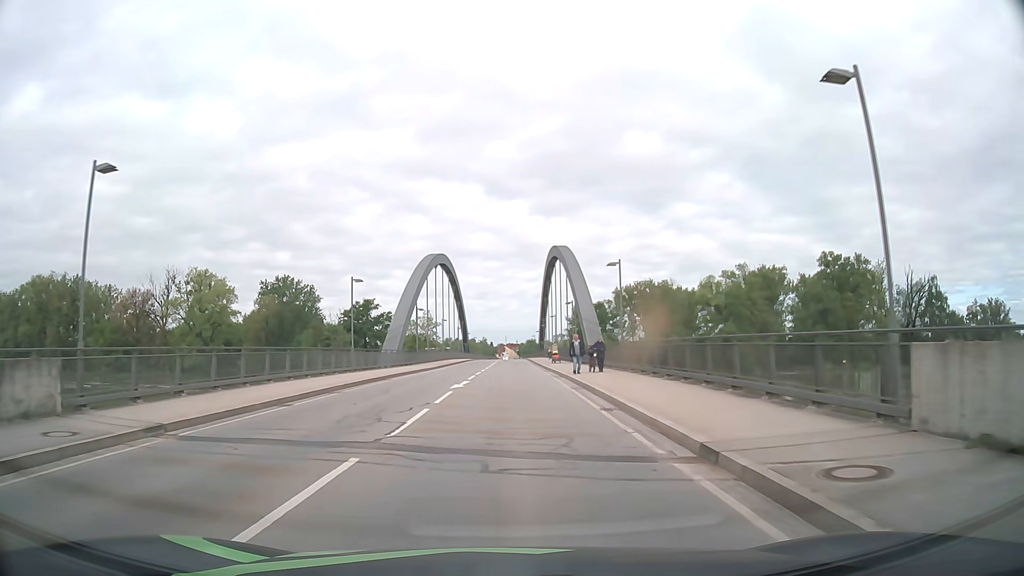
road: primary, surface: asphalt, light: Day
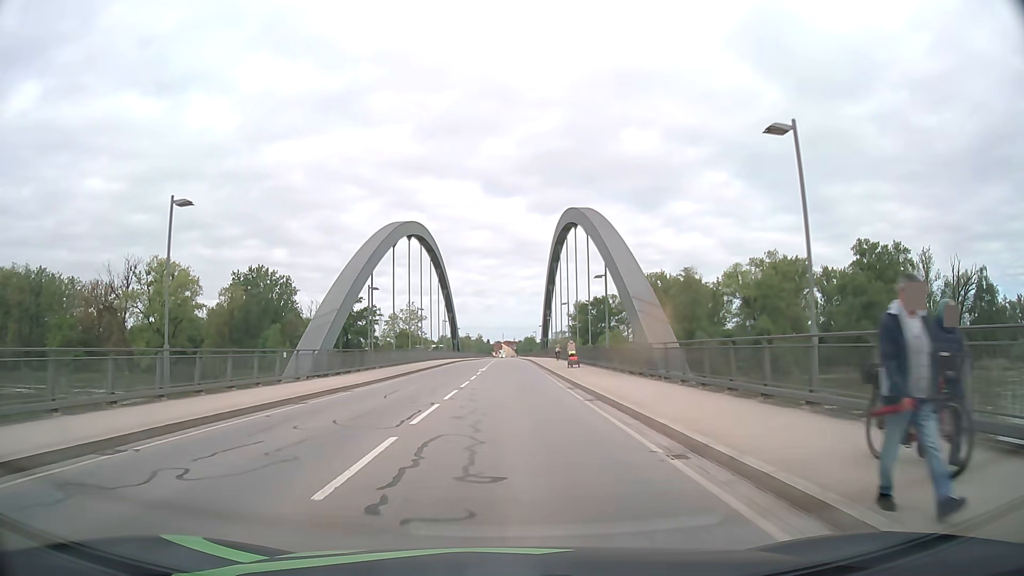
(0.0, +22.1) m; 0°
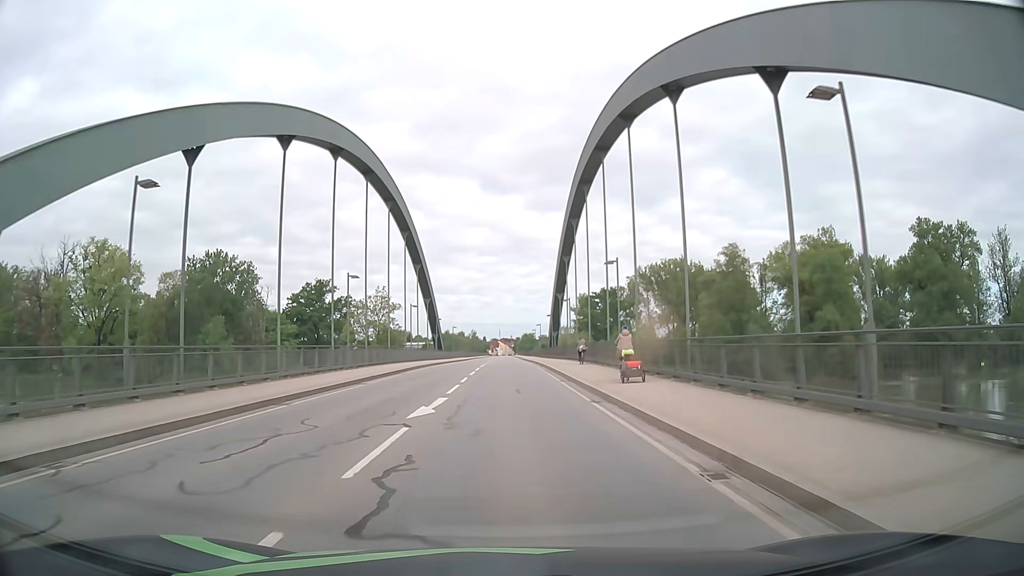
(0.0, +29.2) m; 0°
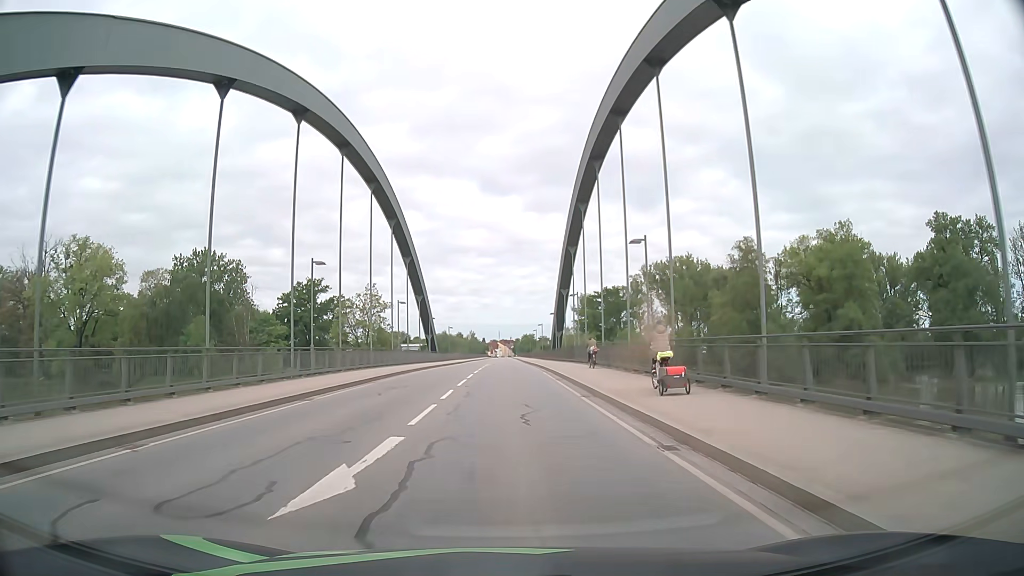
(0.0, +7.3) m; 0°
